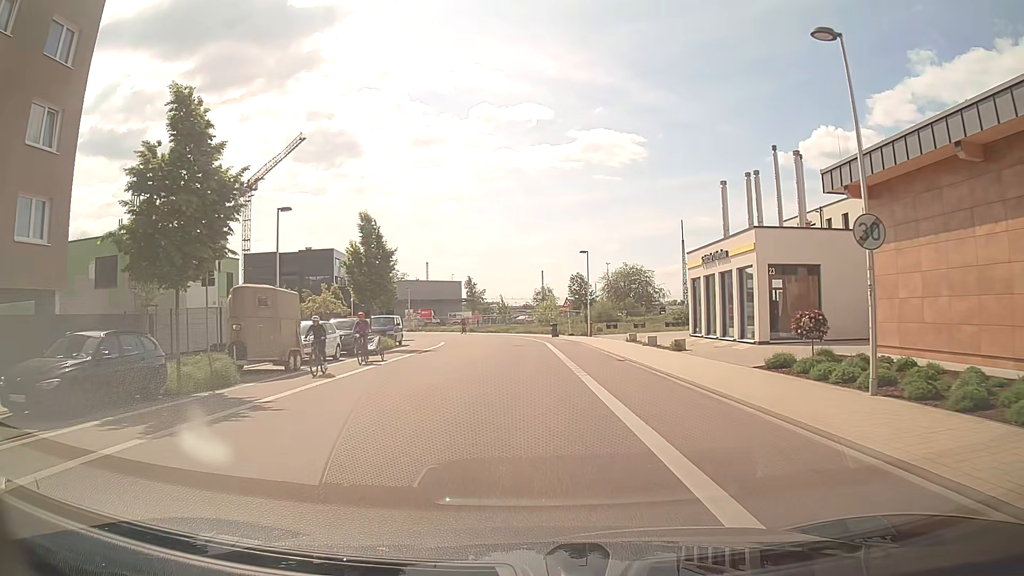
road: residential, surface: asphalt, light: Day
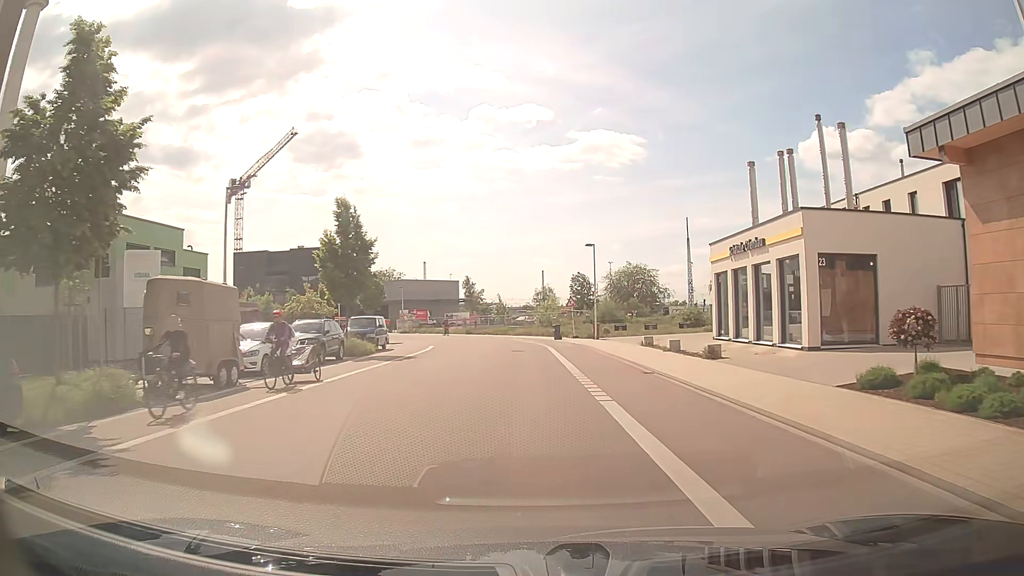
(0.0, +5.0) m; 0°
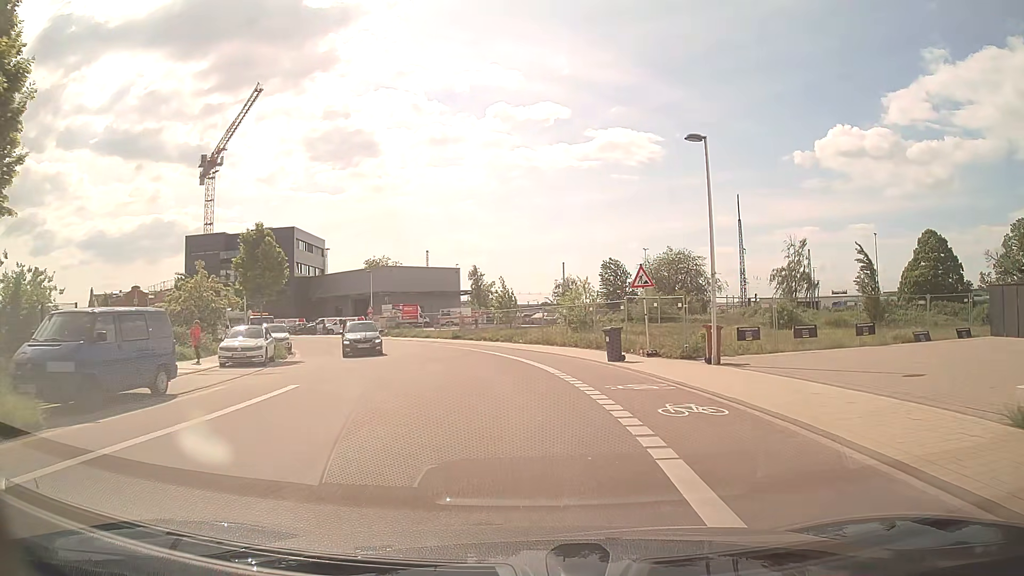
(0.0, +25.9) m; -1°
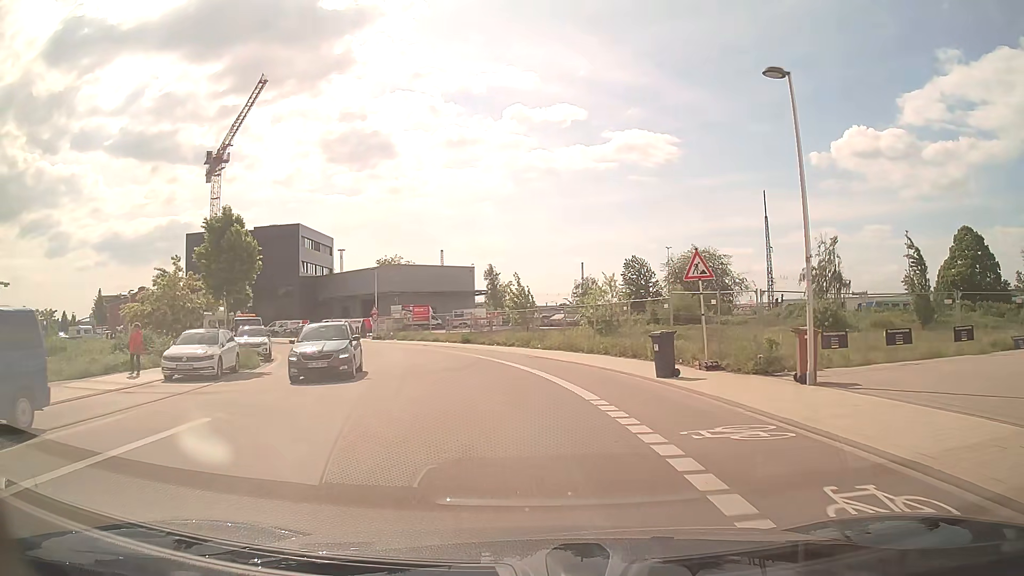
(-0.1, +5.3) m; -2°
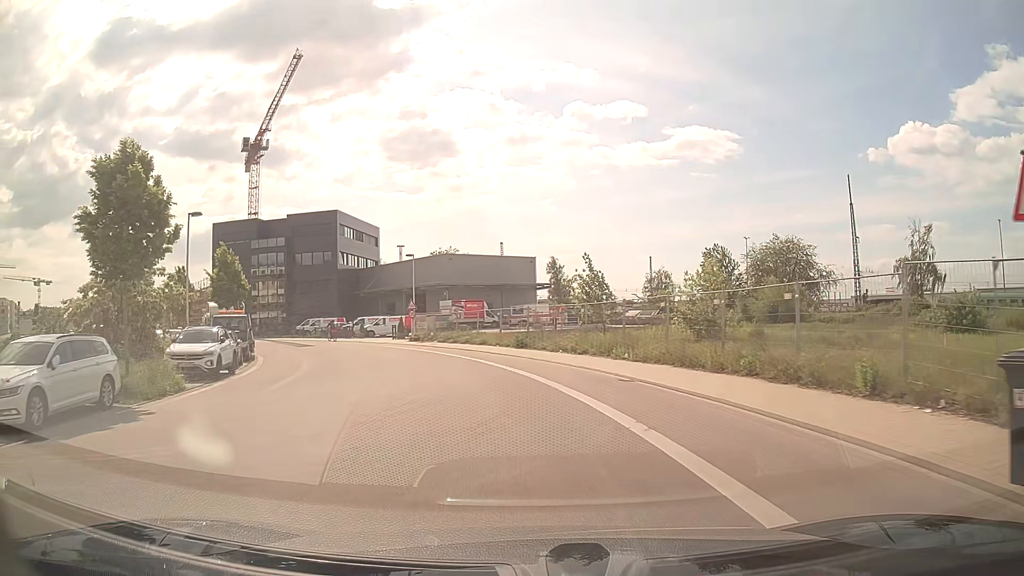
(-0.5, +10.7) m; -5°
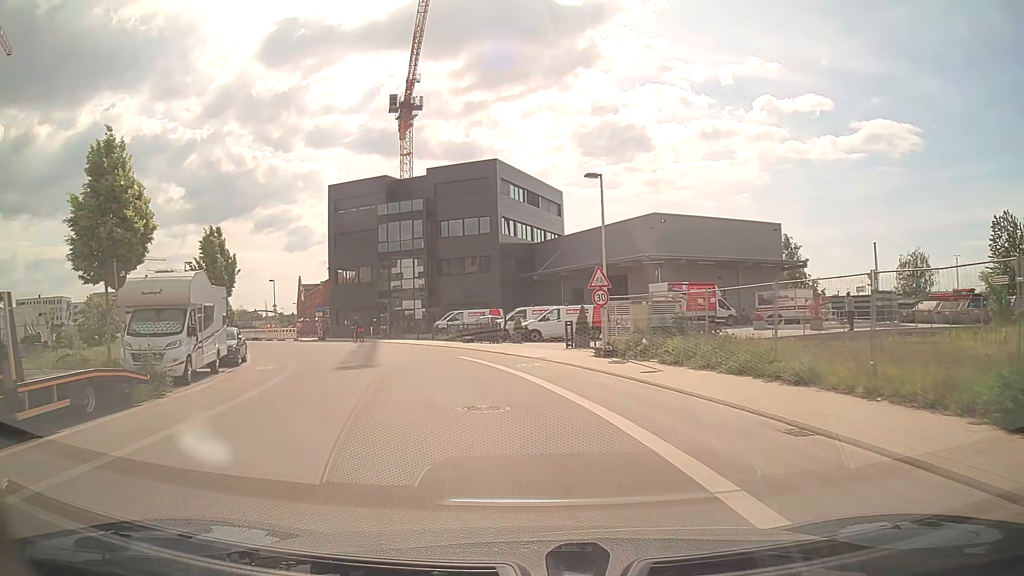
(-3.7, +25.2) m; -17°
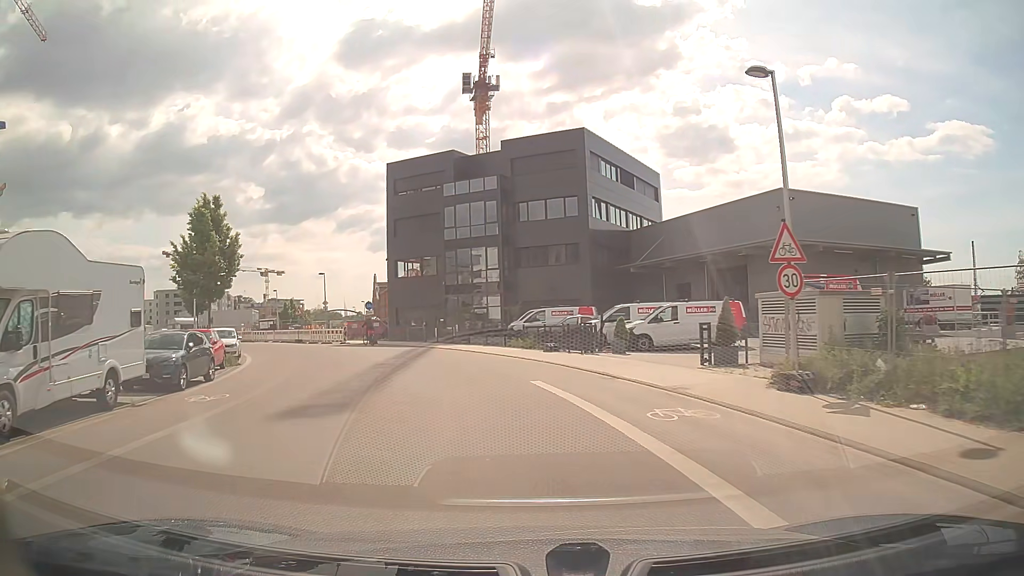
(-0.6, +10.2) m; -7°
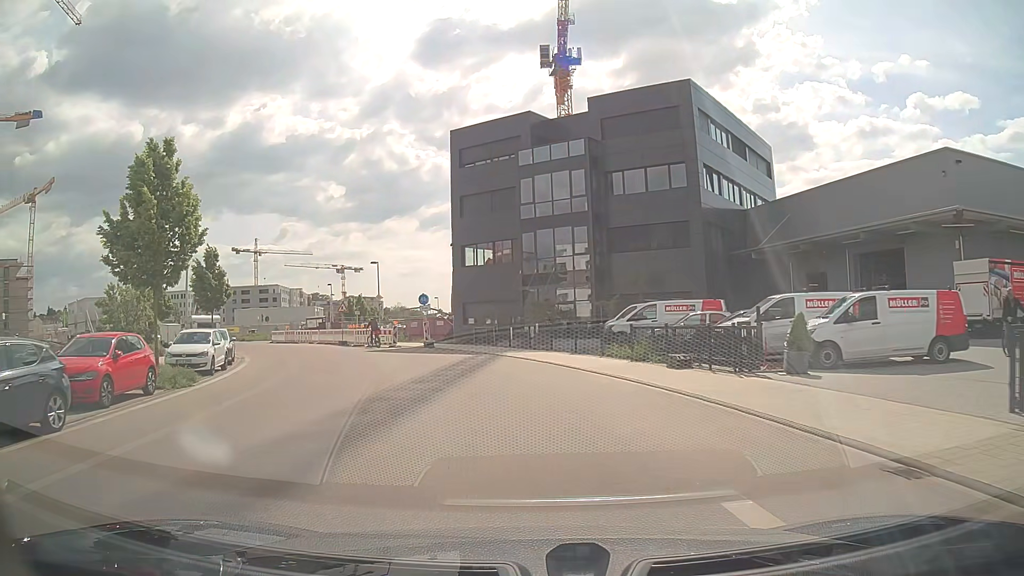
(-0.7, +10.2) m; -7°
(-1, +10) (-3, +20) (-6, +29) (-11, +38) (-16, +47) (-22, +54) (-27, +63) (-25, +73) (-22, +82) (-19, +92) m
